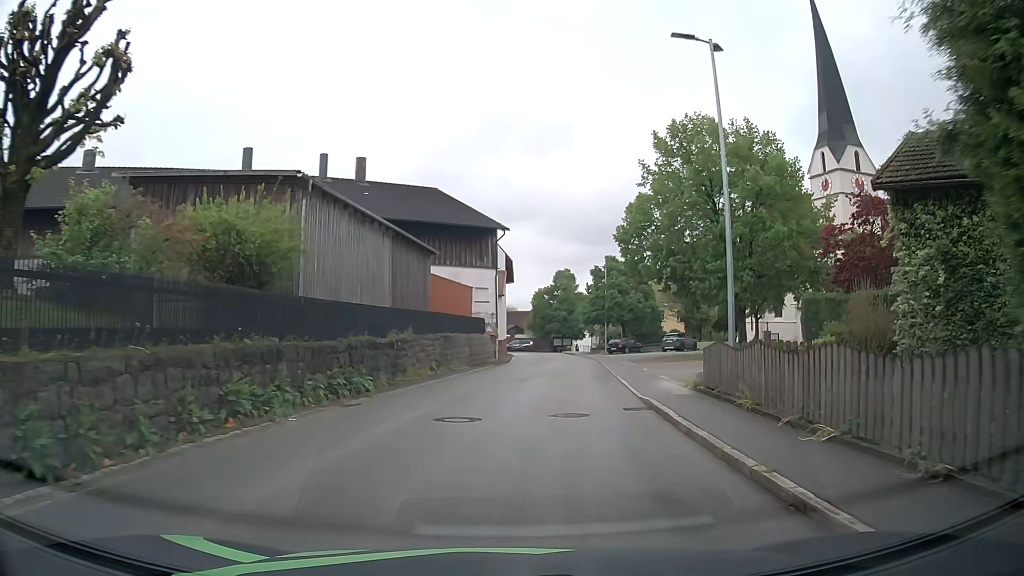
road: tertiary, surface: asphalt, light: Day
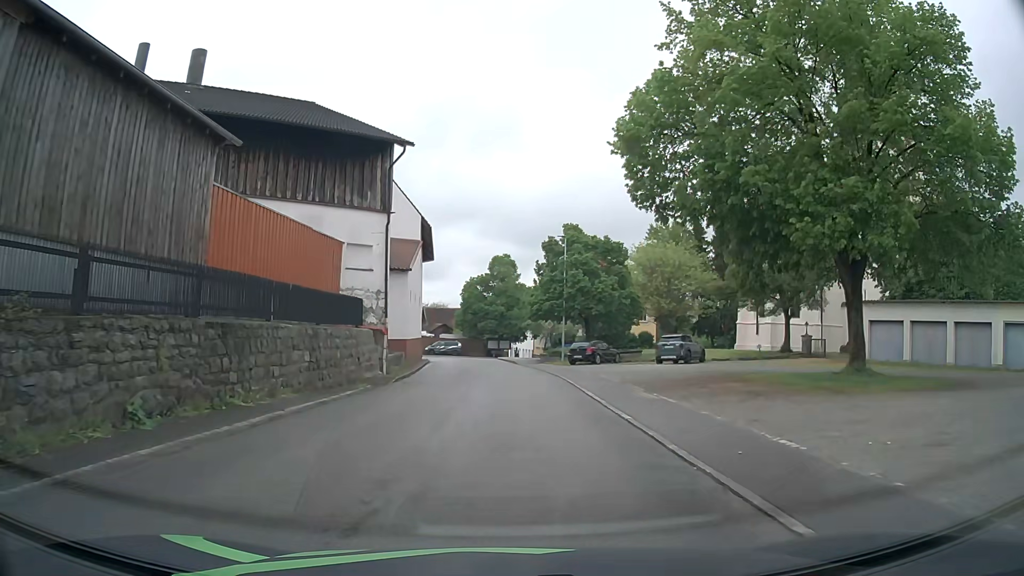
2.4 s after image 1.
(+1.3, +20.2) m; +5°
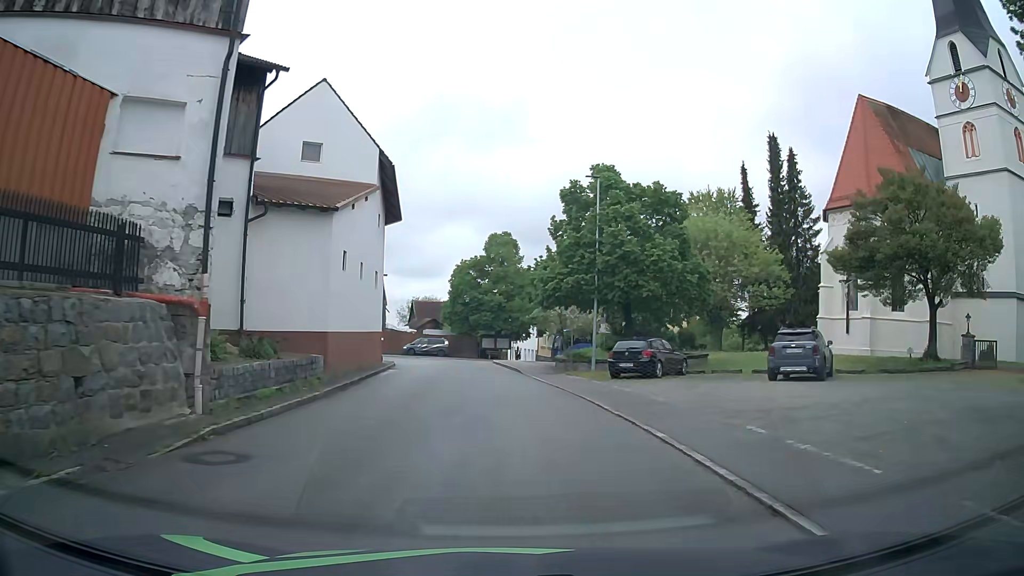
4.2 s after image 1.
(+0.1, +15.9) m; +1°
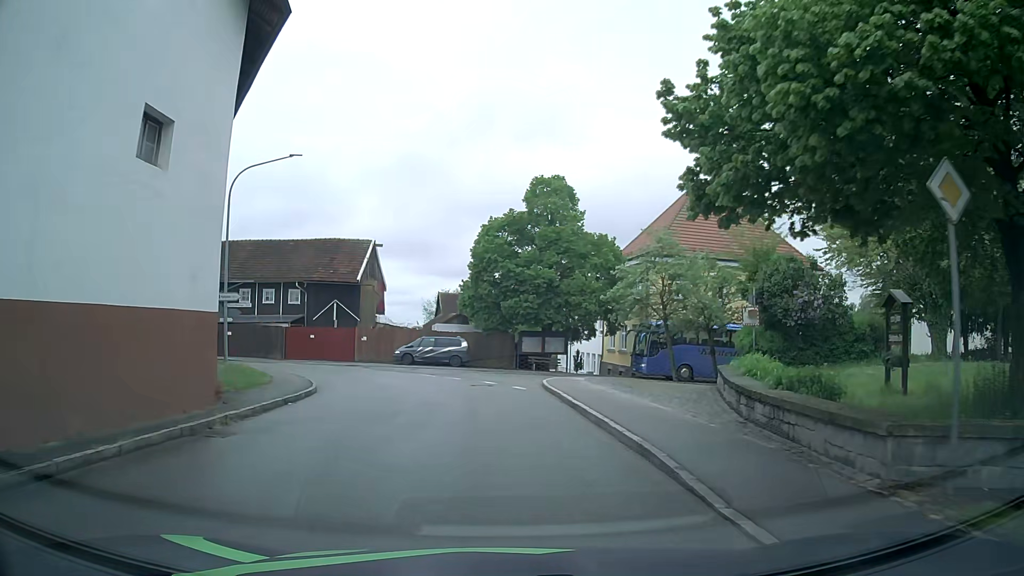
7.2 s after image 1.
(-0.6, +23.6) m; -4°
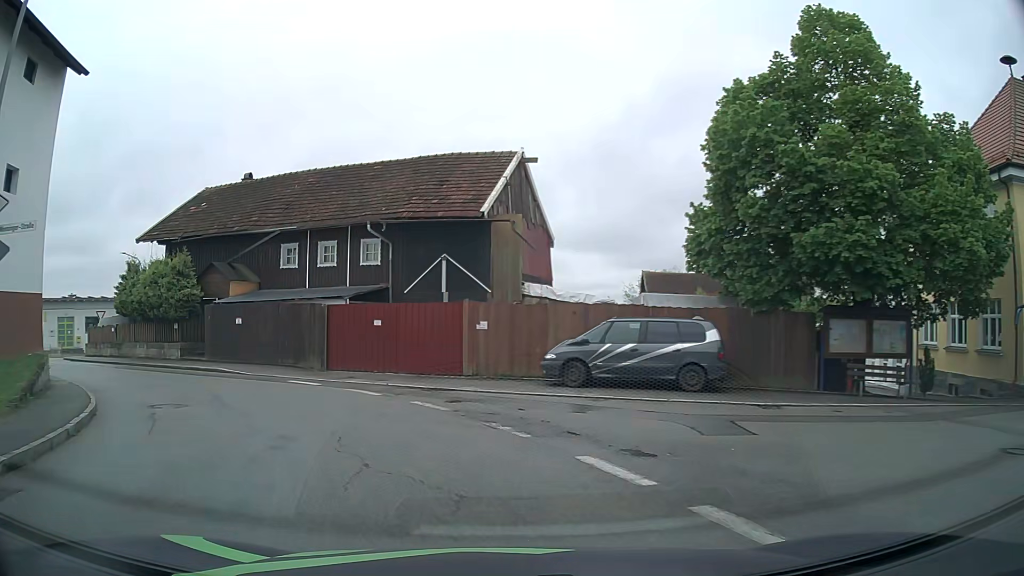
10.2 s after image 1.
(-1.8, +22.8) m; -16°
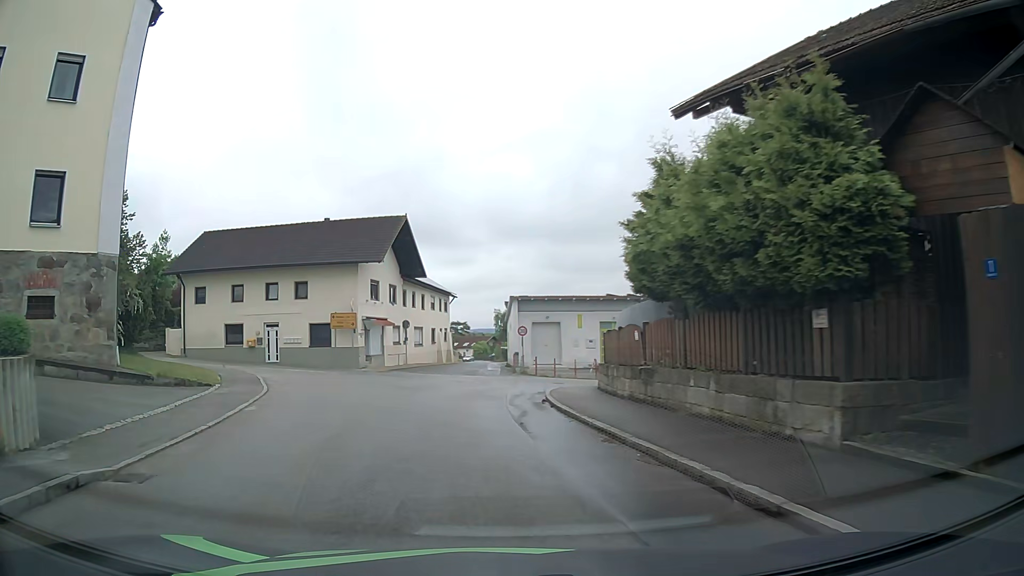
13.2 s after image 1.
(-9.2, +18.7) m; -52°
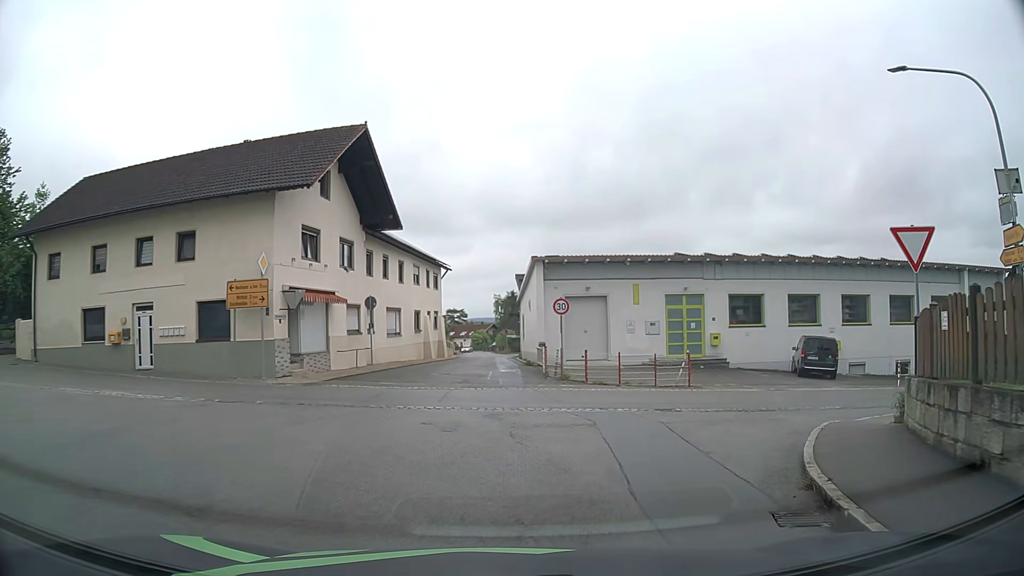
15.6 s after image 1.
(-1.1, +17.1) m; 0°
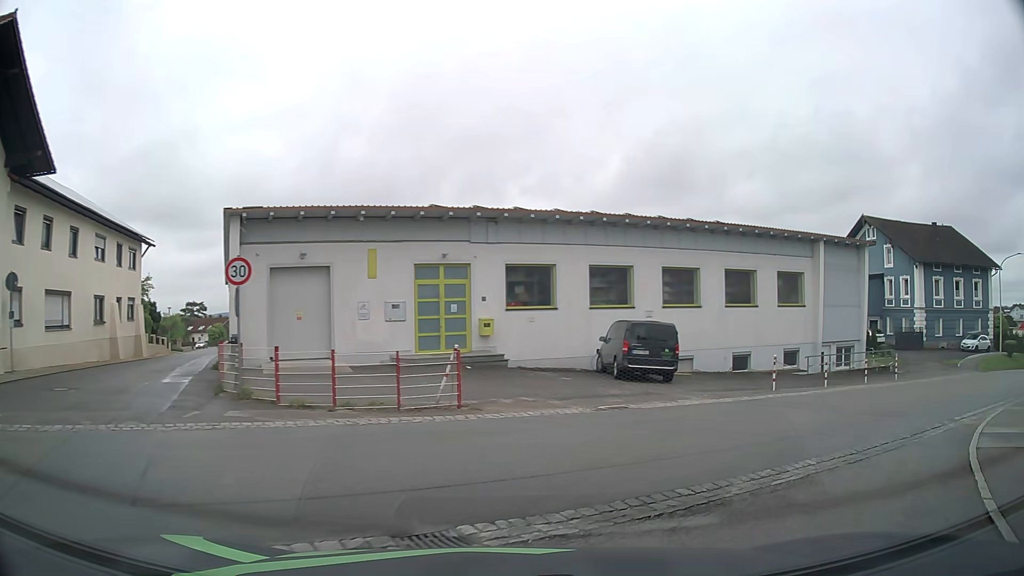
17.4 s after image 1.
(+1.6, +9.9) m; +21°
(+3, +9) (+10, +16) (+18, +22) (+27, +27) (+36, +32) (+45, +36) (+54, +41) (+63, +45) (+72, +50) (+81, +54) m
